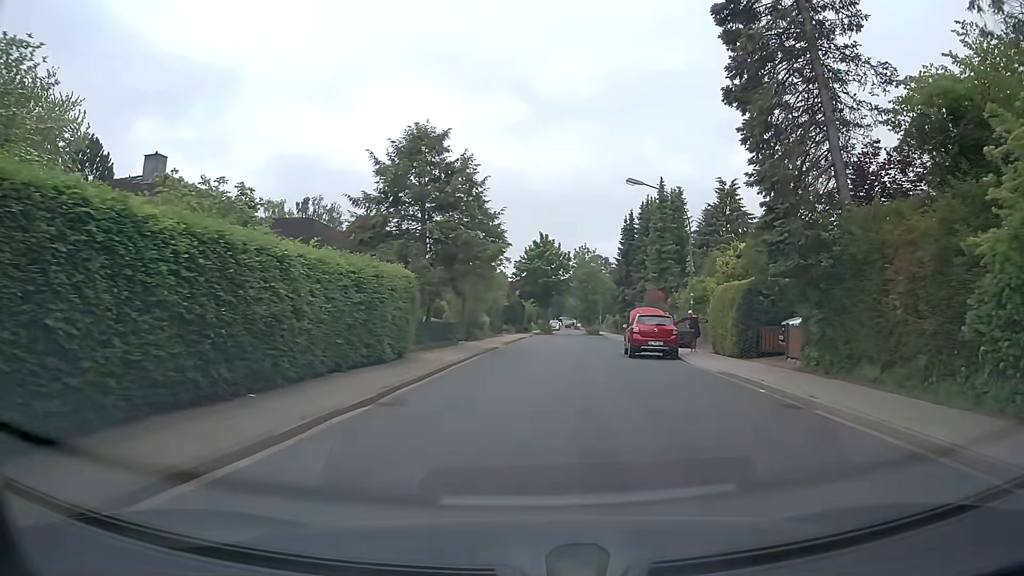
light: Day
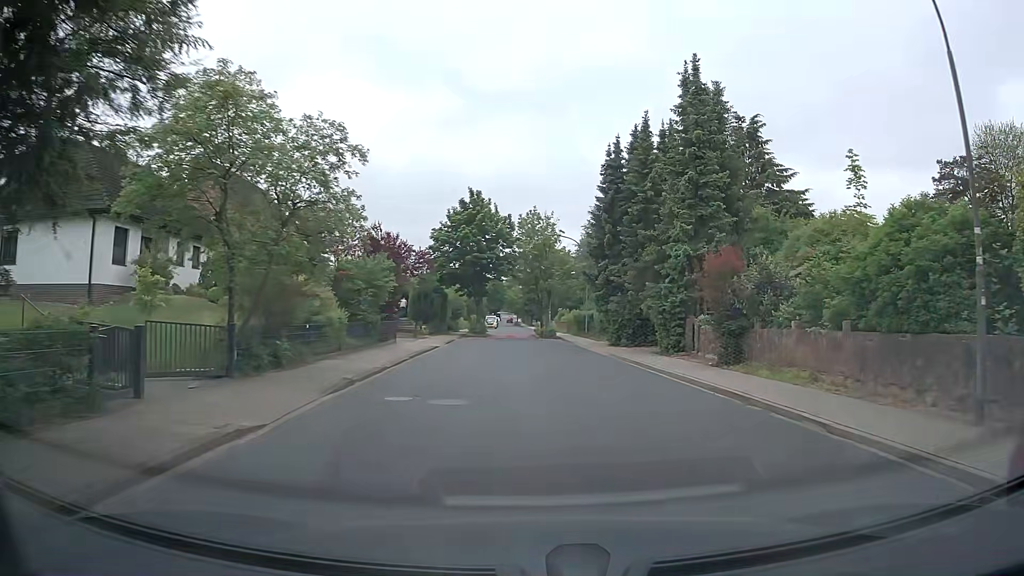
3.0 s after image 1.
(+0.9, +24.0) m; +4°
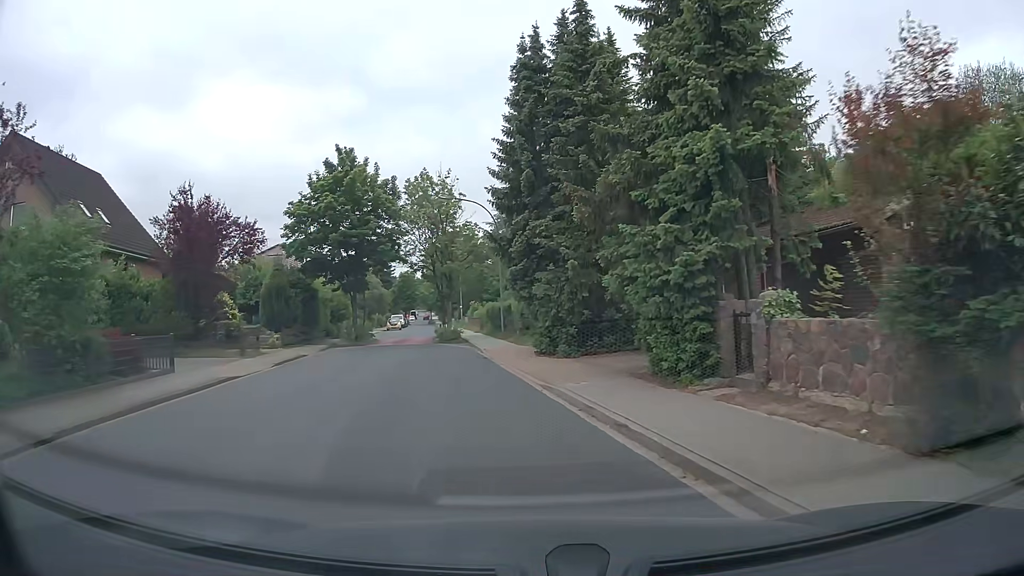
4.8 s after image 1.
(+1.5, +13.8) m; +8°
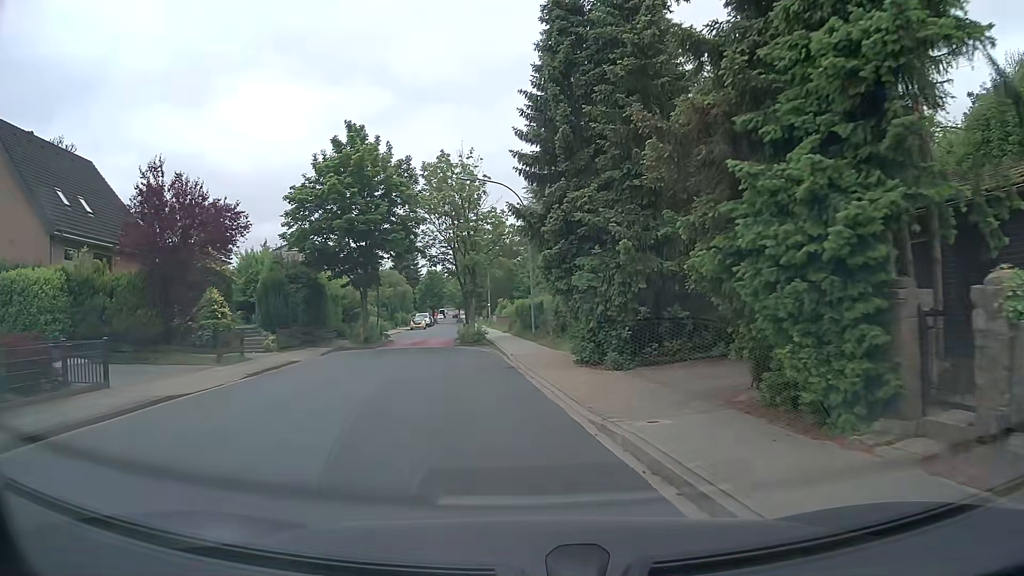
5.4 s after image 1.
(-0.1, +4.6) m; -3°
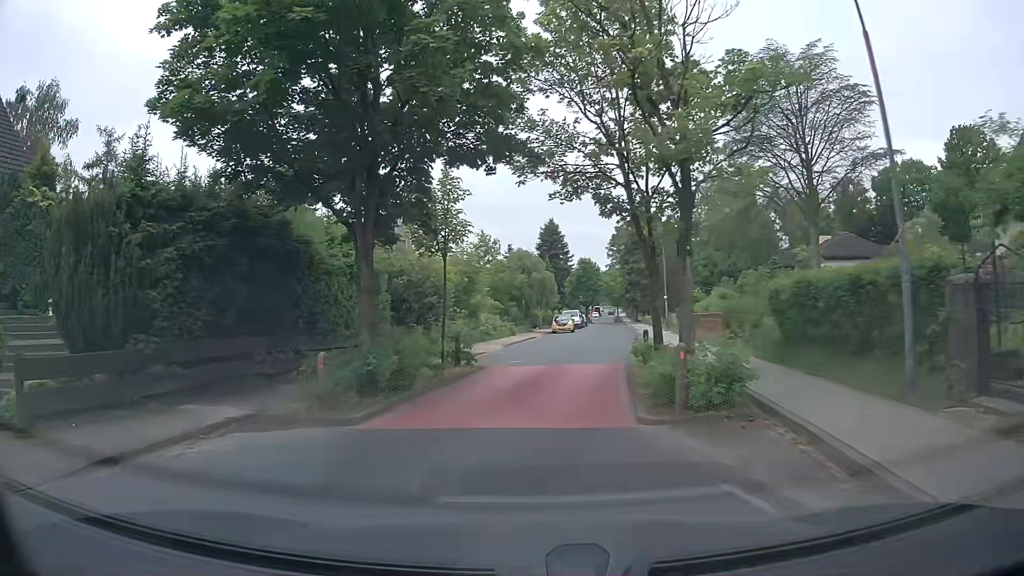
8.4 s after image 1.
(-2.6, +22.0) m; -13°
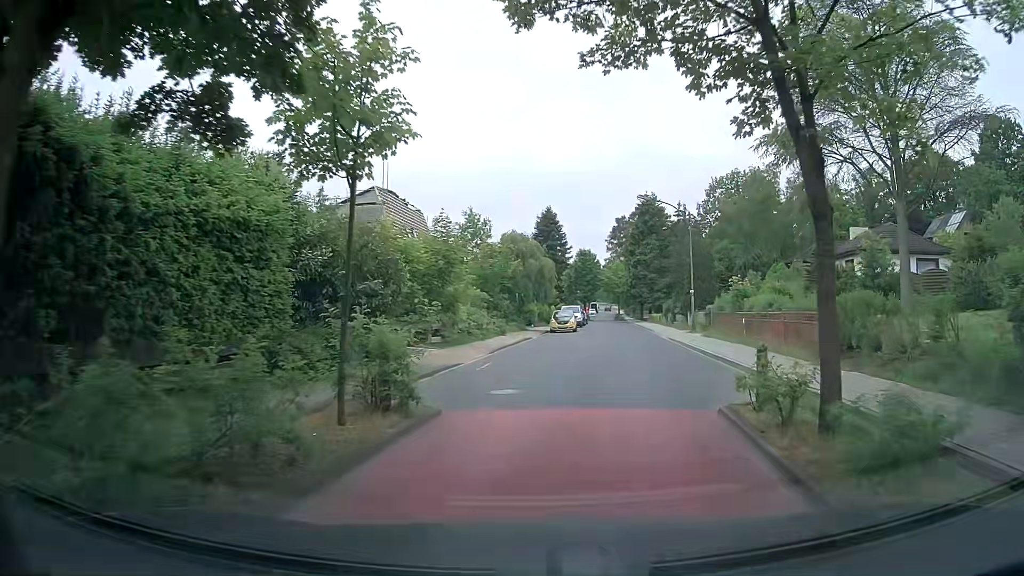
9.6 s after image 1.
(-0.1, +9.0) m; +1°
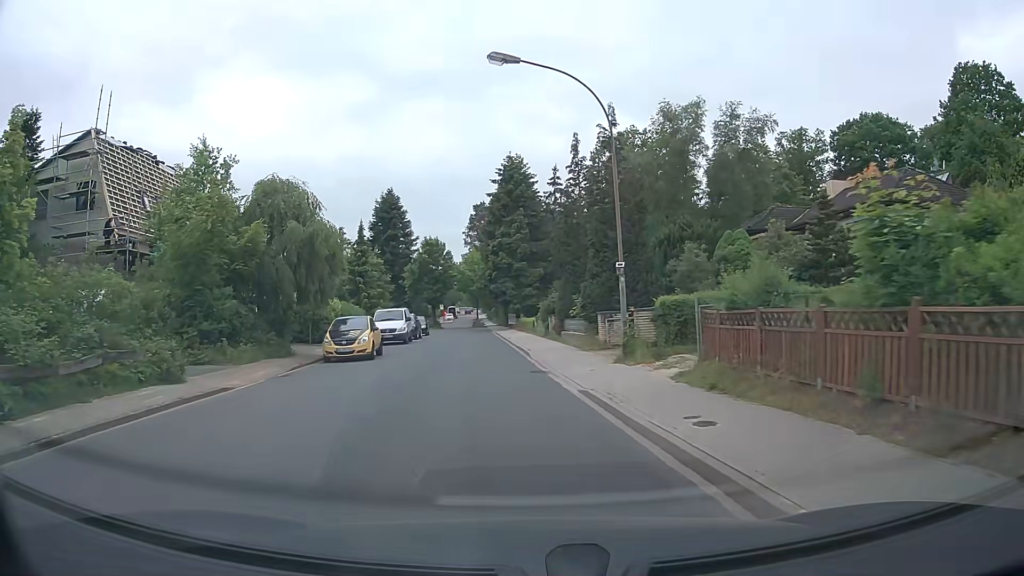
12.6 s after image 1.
(+3.2, +22.1) m; +11°
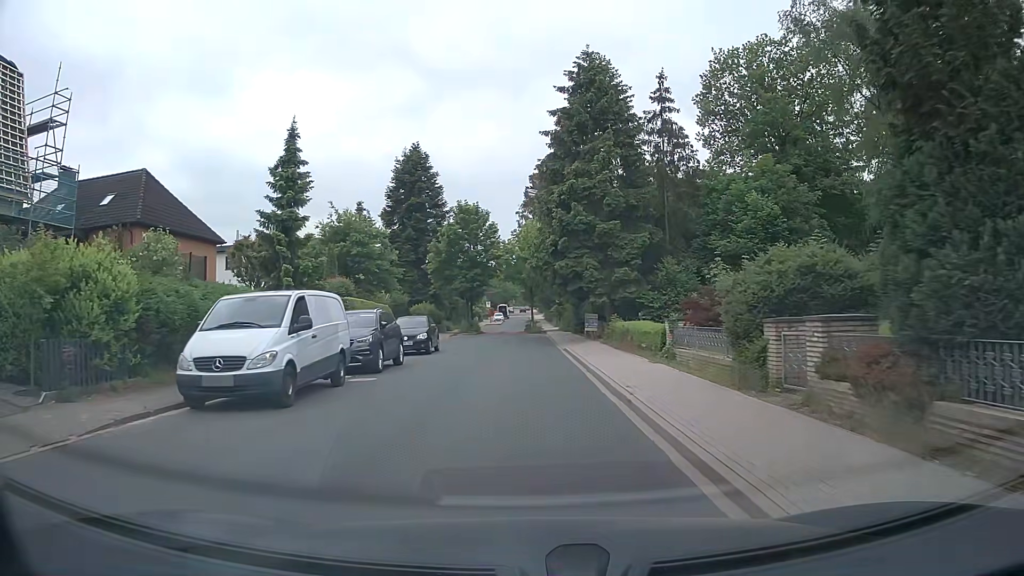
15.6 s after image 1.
(-1.7, +24.8) m; -3°
(0, +10) (-1, +20) (-1, +30) (-2, +40) (-3, +50) (-4, +60) (-3, +70) (-3, +80) (-3, +90) (-3, +100) m
